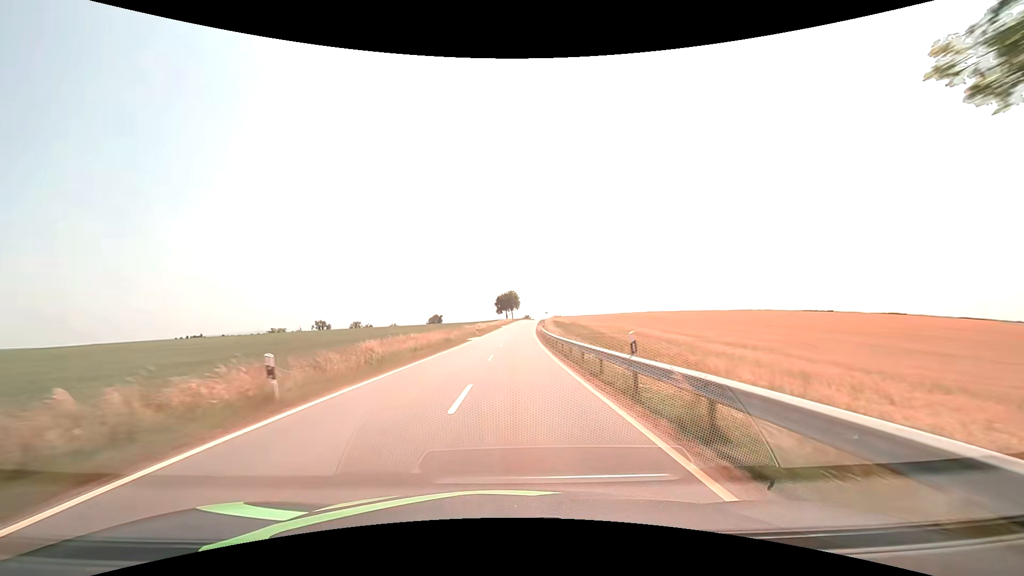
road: tertiary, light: Day
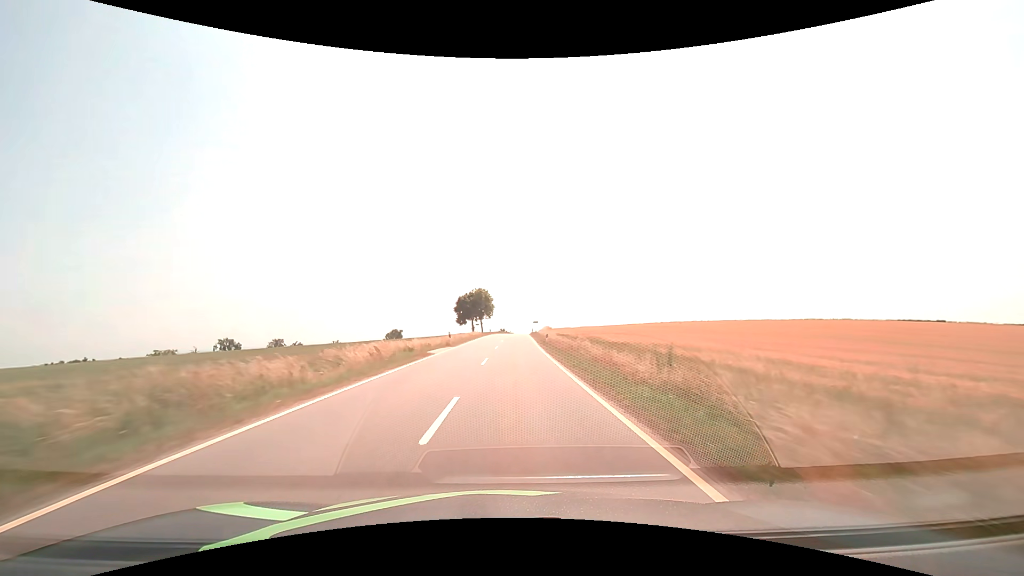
(+1.6, +63.0) m; +3°
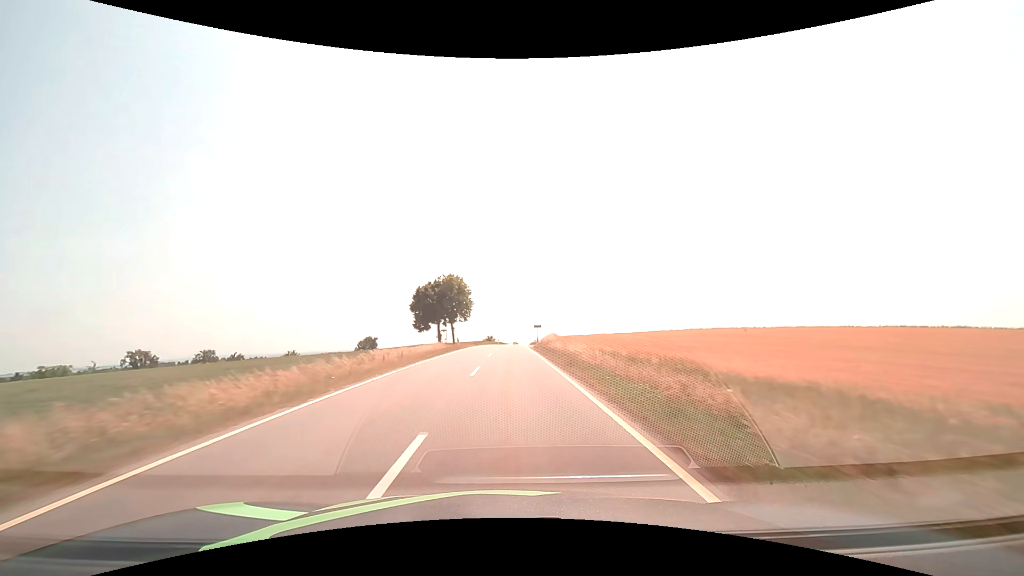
(+0.5, +39.9) m; +1°
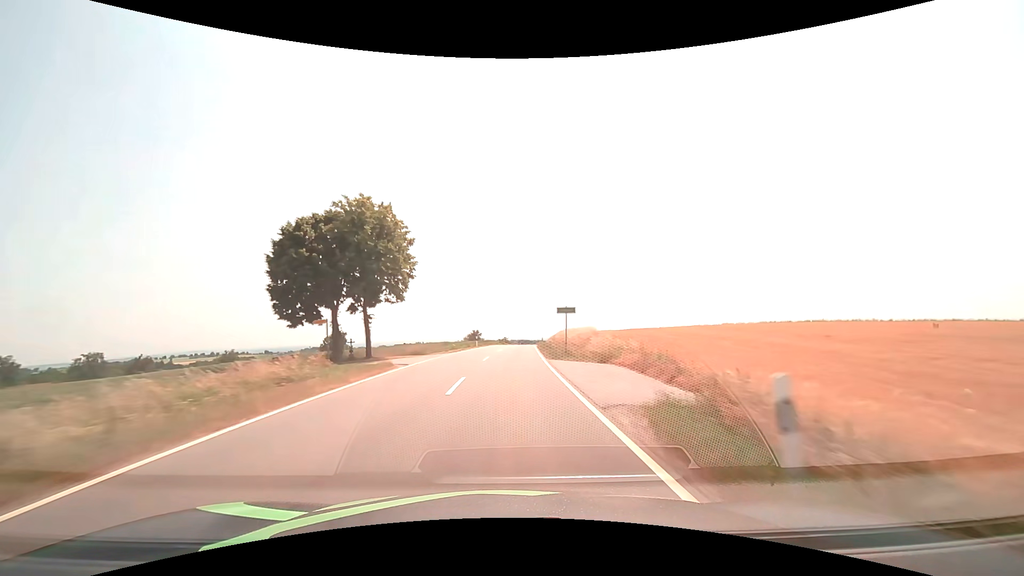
(+0.3, +40.8) m; +1°
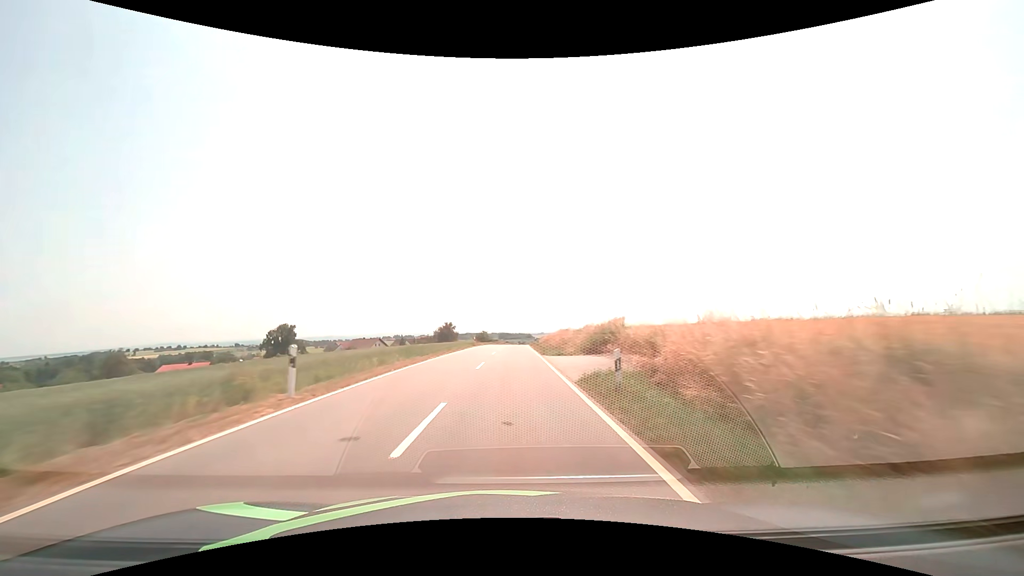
(+0.9, +41.6) m; +2°
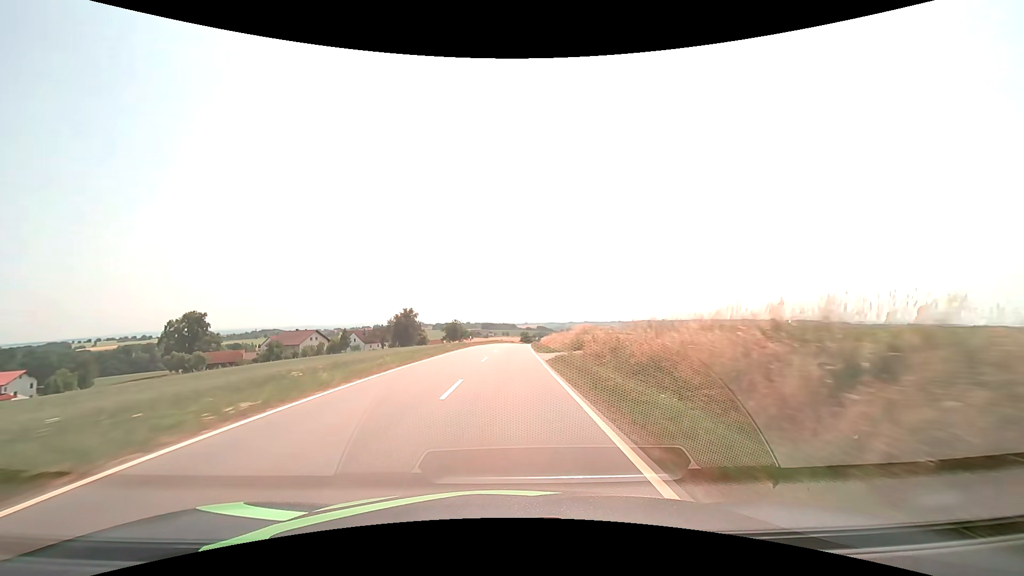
(+0.9, +56.4) m; +2°
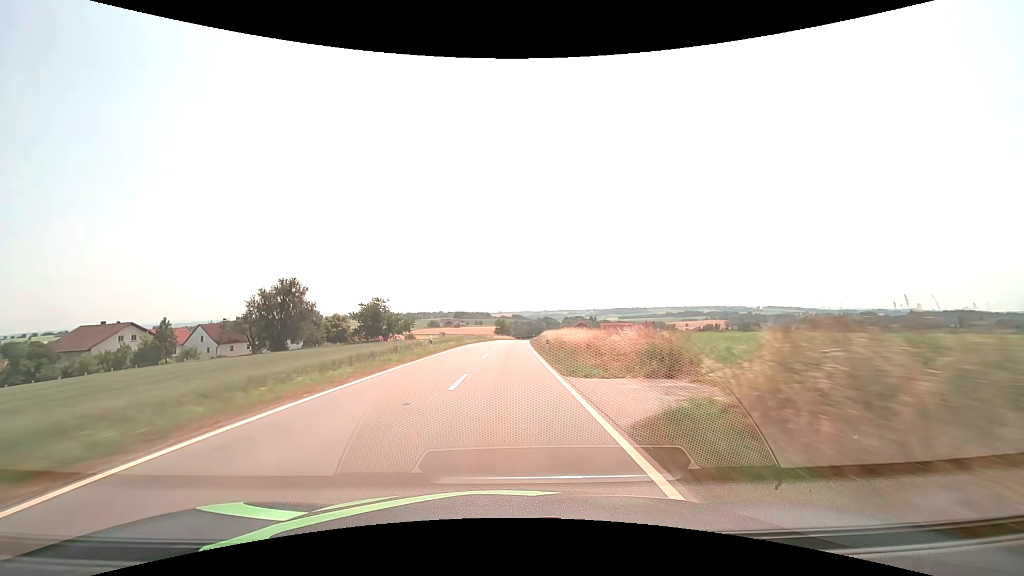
(+1.6, +71.4) m; +3°
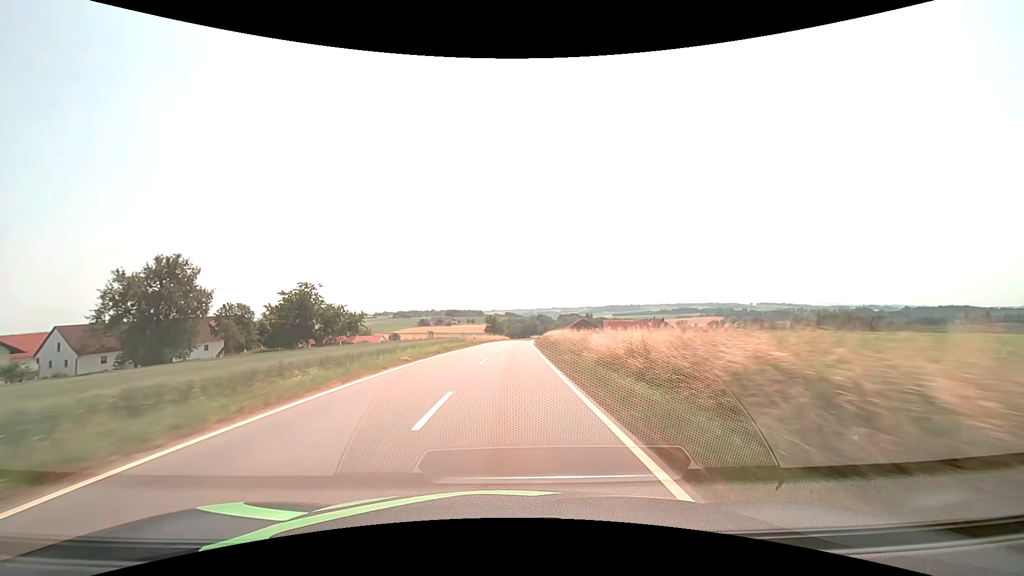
(+0.2, +28.7) m; +1°
(0, +10) (0, +20) (0, +30) (+1, +40) (+1, +50) (+1, +60) (+2, +70) (+3, +80) (+3, +90) (+4, +100) m
